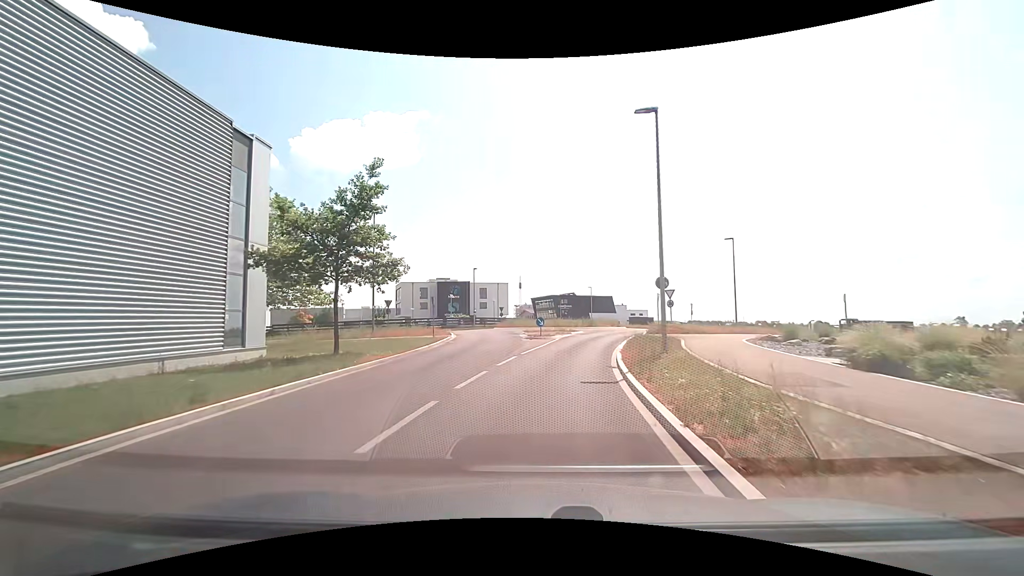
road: unclassified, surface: asphalt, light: Day
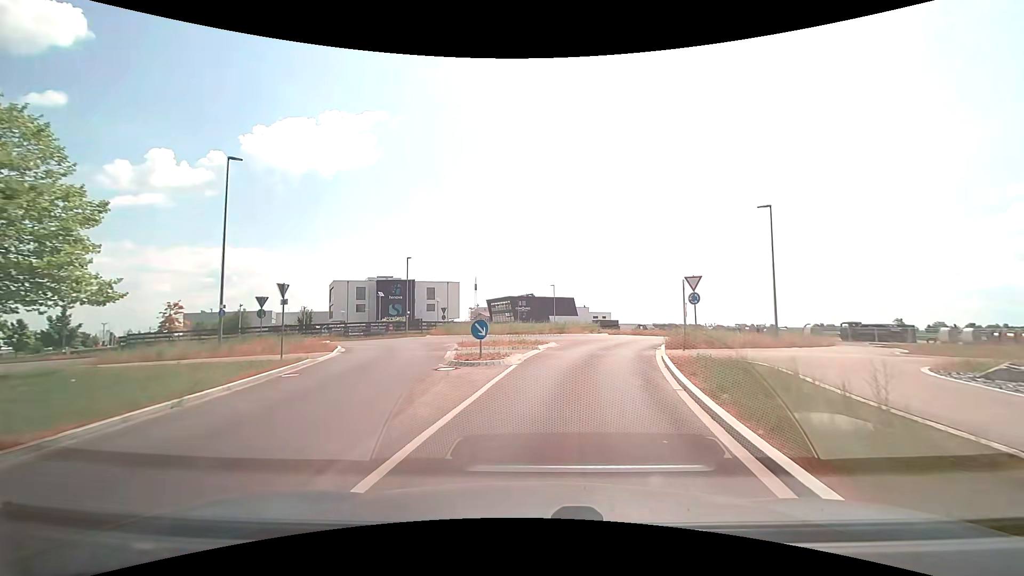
(+0.3, +14.6) m; +5°
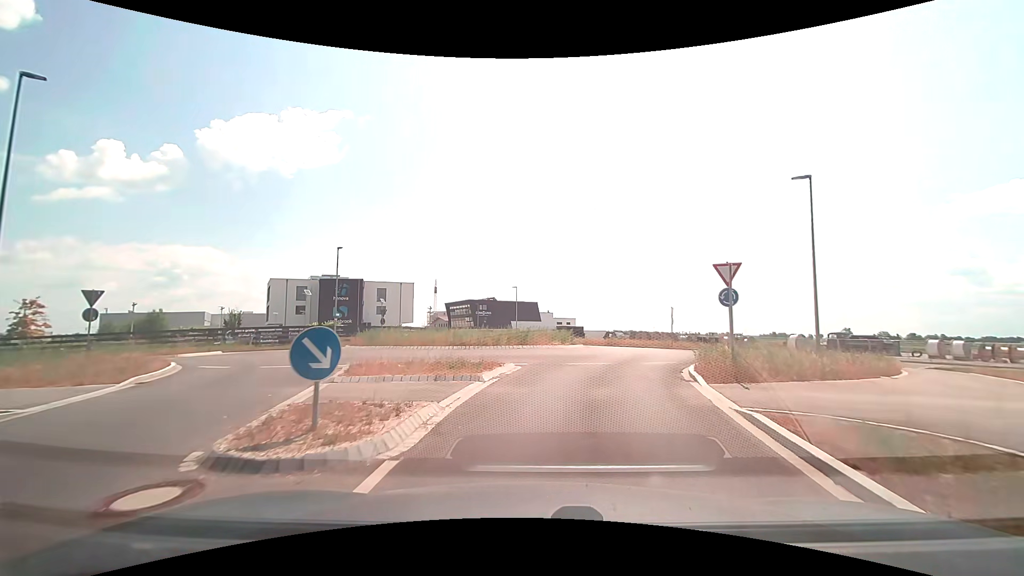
(+0.2, +8.7) m; +3°
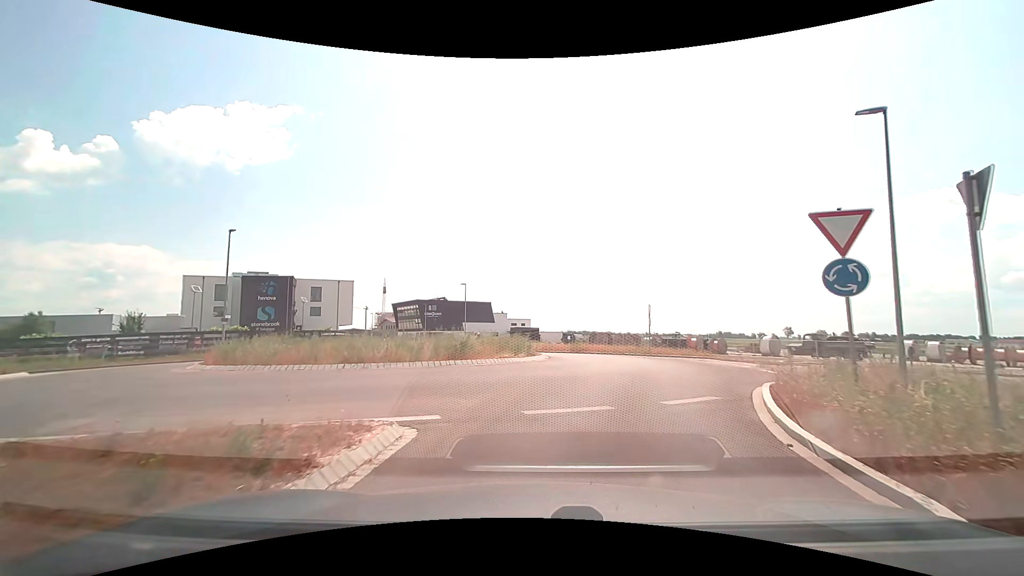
(+0.4, +8.1) m; +6°
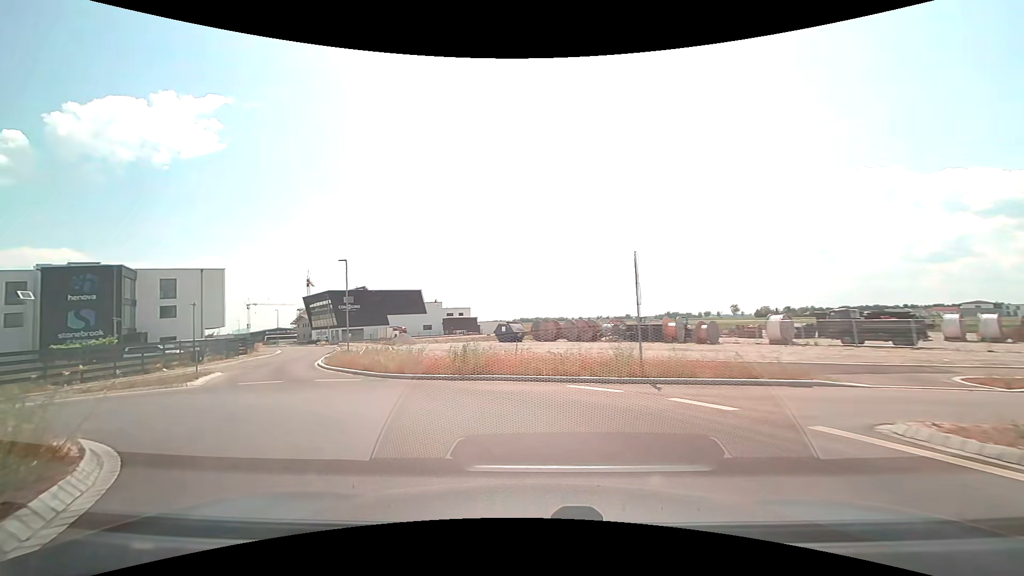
(+3.4, +19.7) m; +7°
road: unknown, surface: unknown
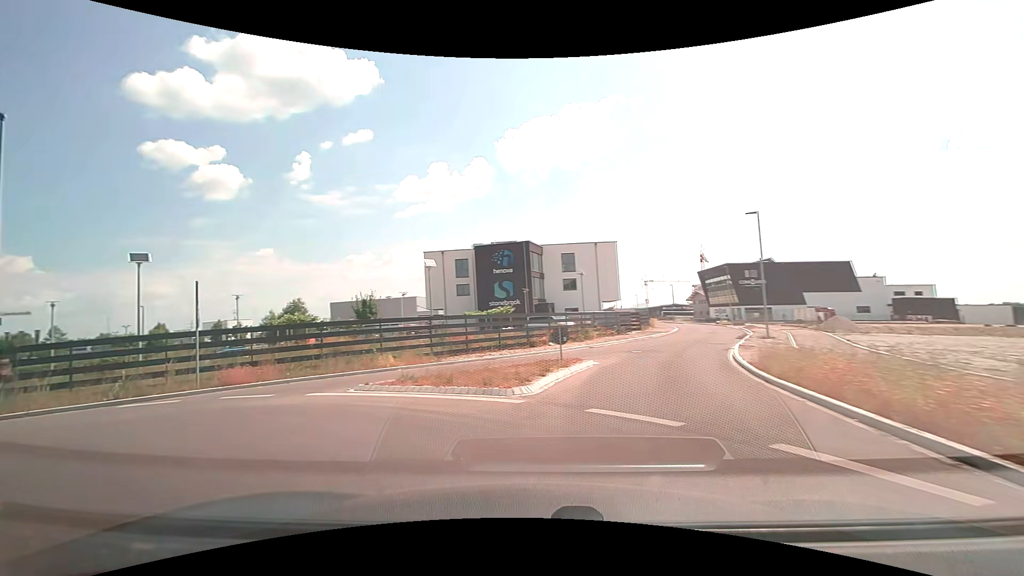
(-3.7, +10.4) m; -42°
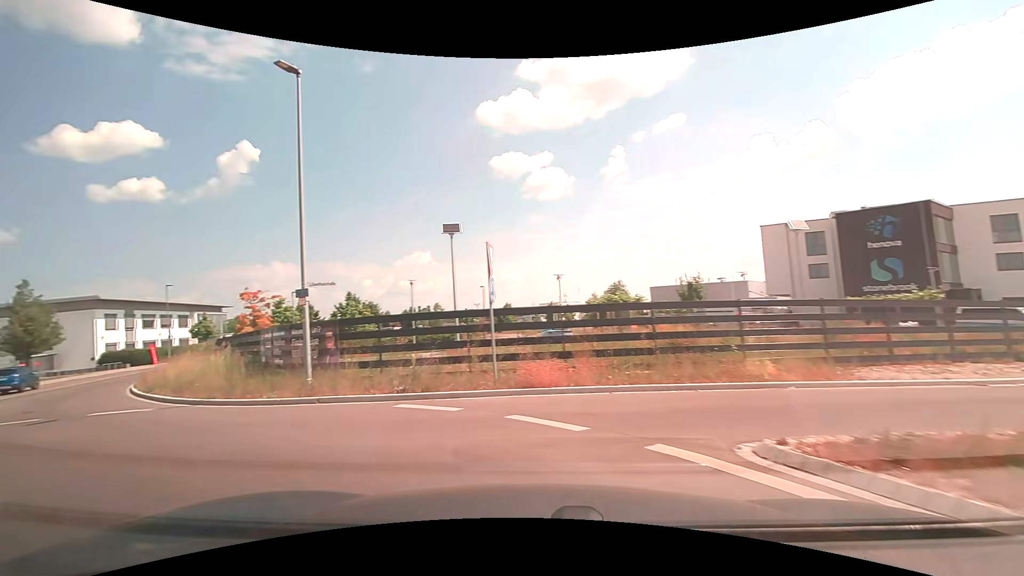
(-1.9, +6.4) m; -35°
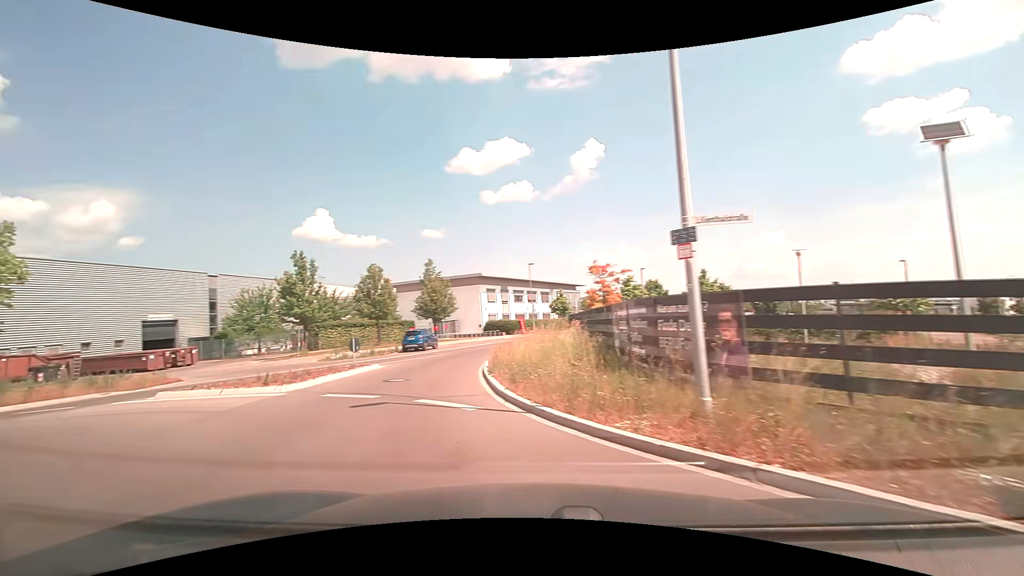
(-2.2, +6.2) m; -38°
(-2, +10) (-4, +19) (-5, +29) (-3, +39) (0, +49) (+4, +58) (+8, +67) (+12, +76) (+17, +85) (+22, +94) m
